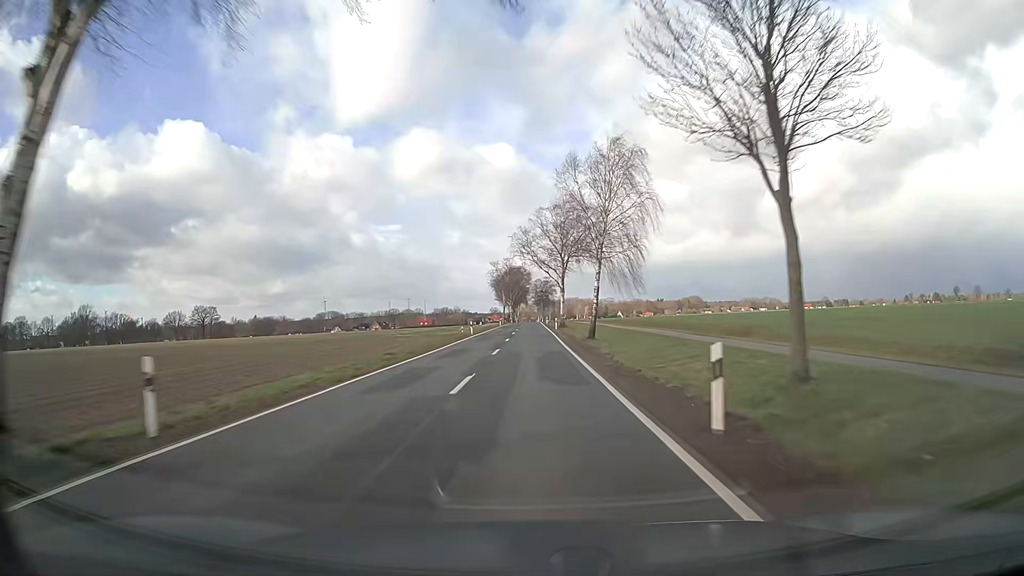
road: secondary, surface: asphalt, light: Day
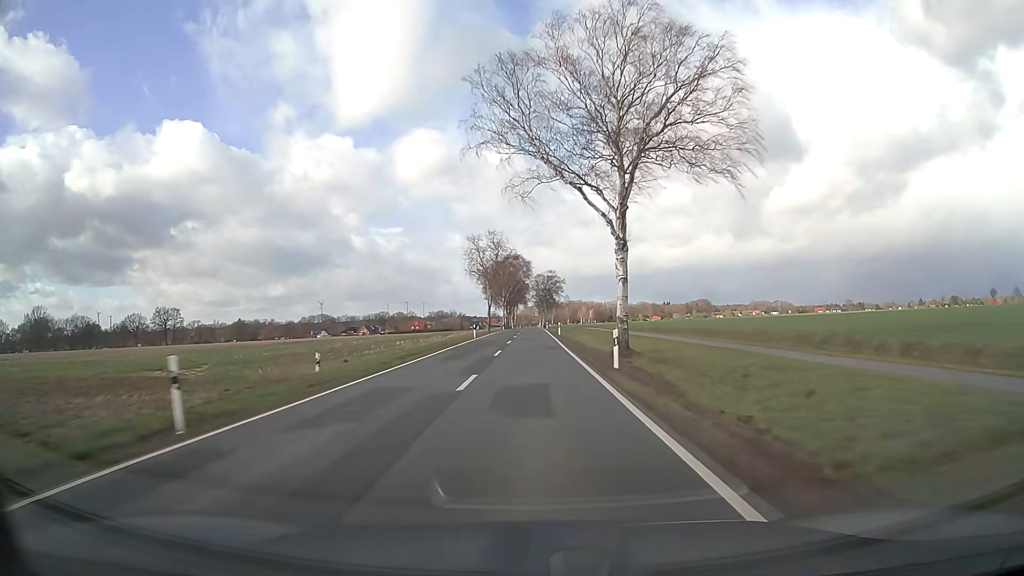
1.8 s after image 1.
(-0.2, +47.5) m; 0°
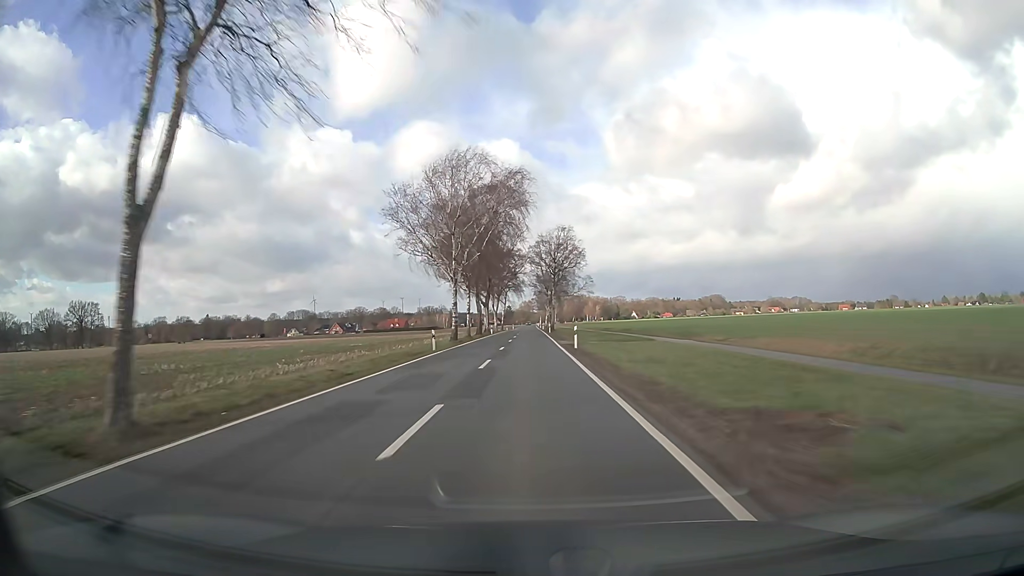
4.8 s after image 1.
(0.0, +78.6) m; 0°
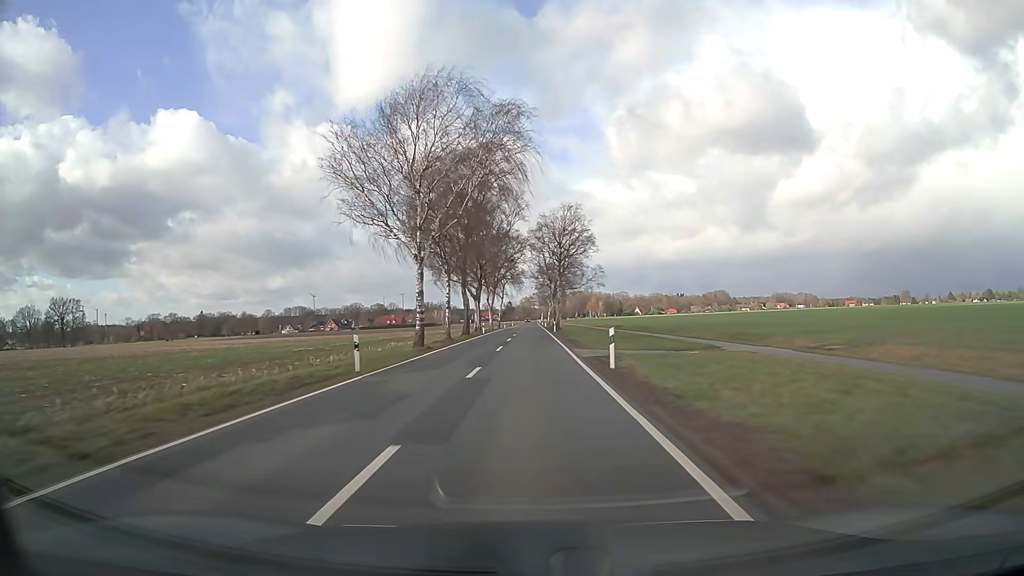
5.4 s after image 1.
(0.0, +15.6) m; 0°
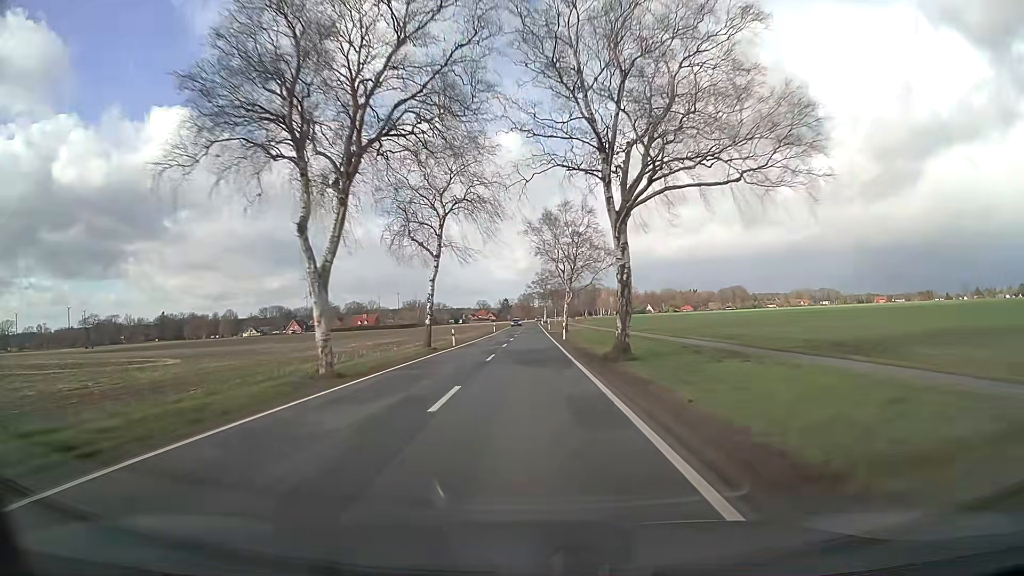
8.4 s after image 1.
(-0.2, +77.4) m; 0°
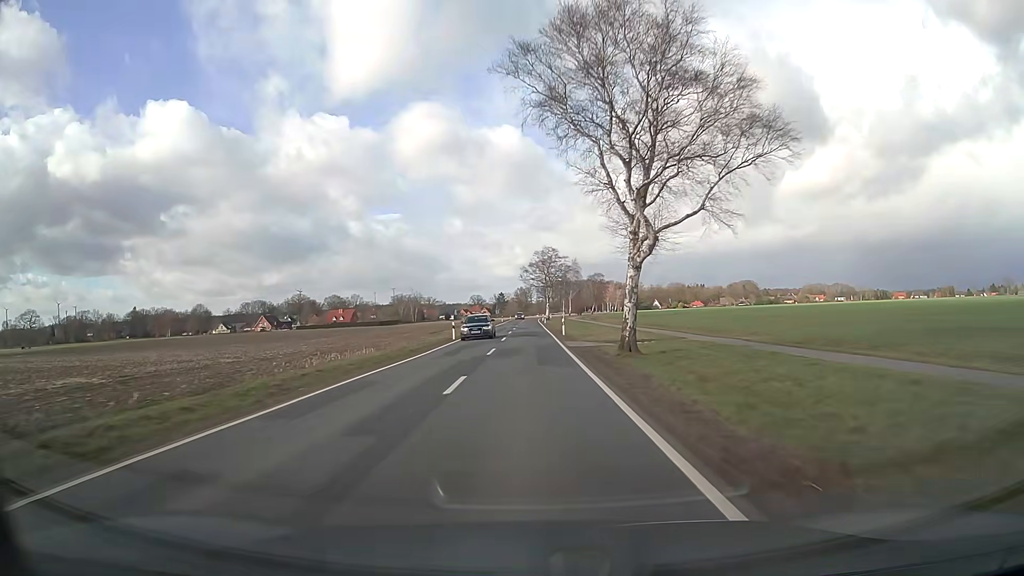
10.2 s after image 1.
(0.0, +46.4) m; 0°
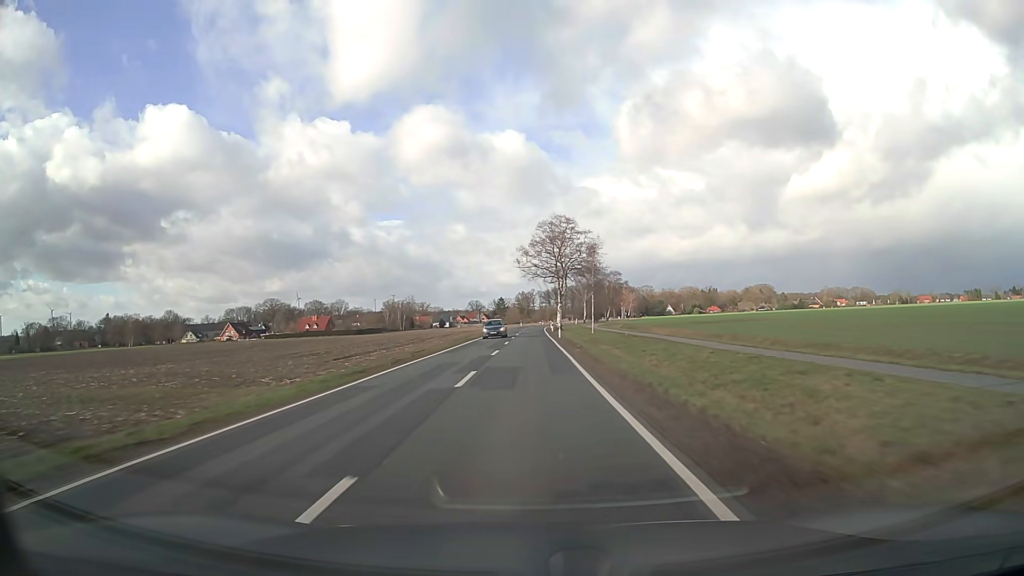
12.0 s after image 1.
(0.0, +46.4) m; 0°
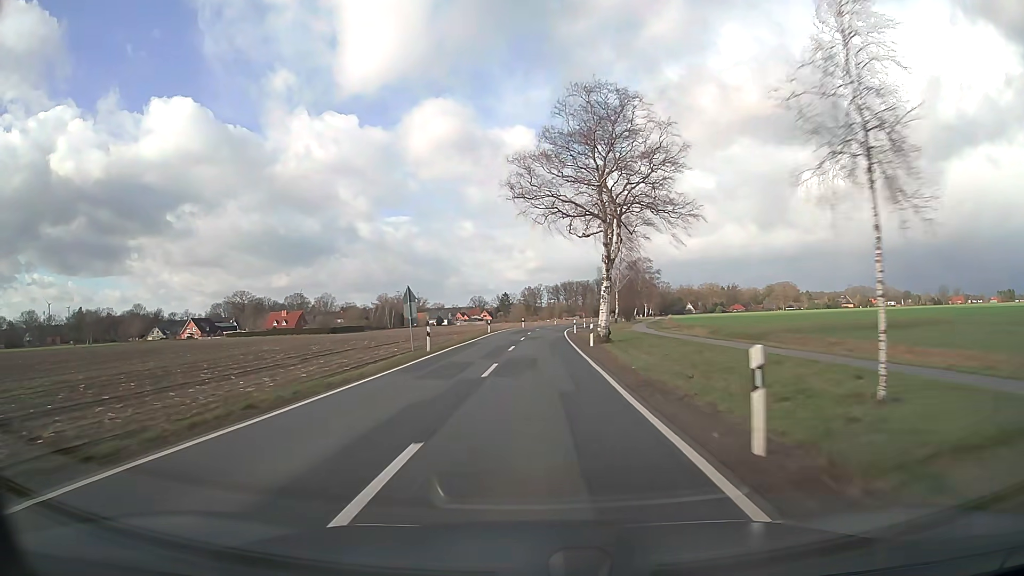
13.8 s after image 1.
(-0.3, +46.3) m; -1°
(0, +10) (0, +20) (0, +30) (0, +40) (+1, +50) (+1, +60) (+2, +70) (+4, +80) (+5, +90) (+7, +100) m
